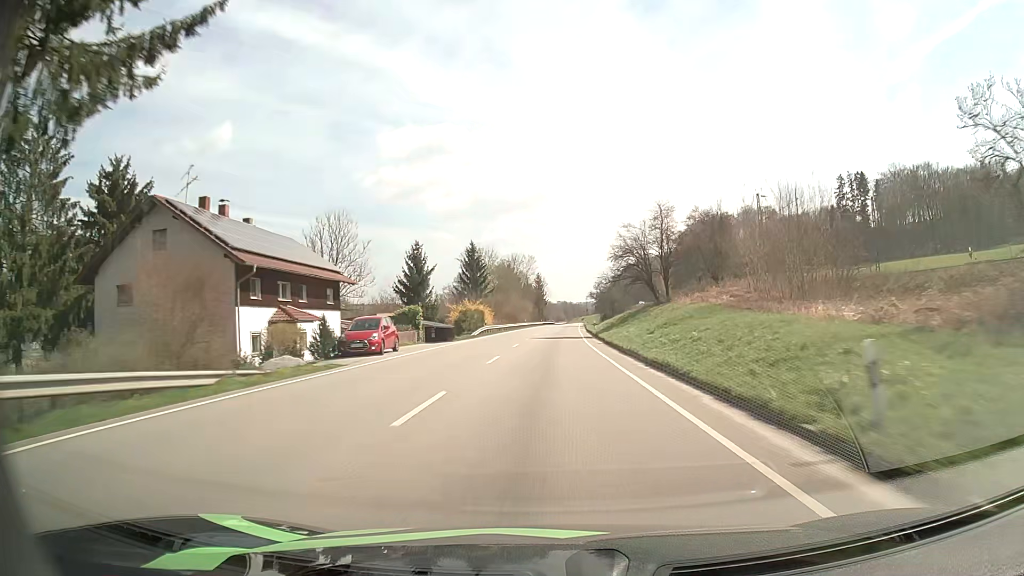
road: primary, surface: asphalt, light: Day
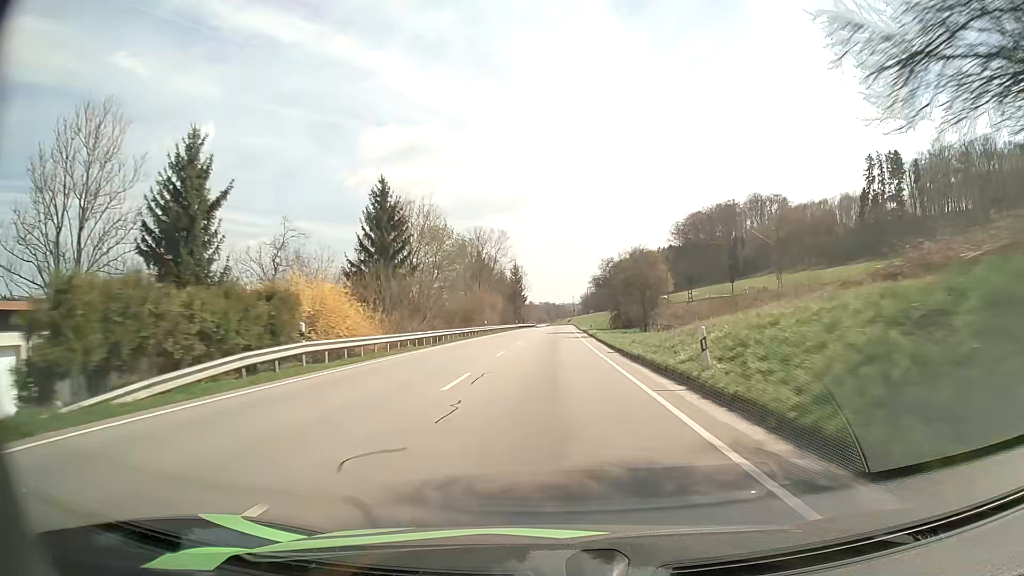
(+0.5, +44.6) m; +2°
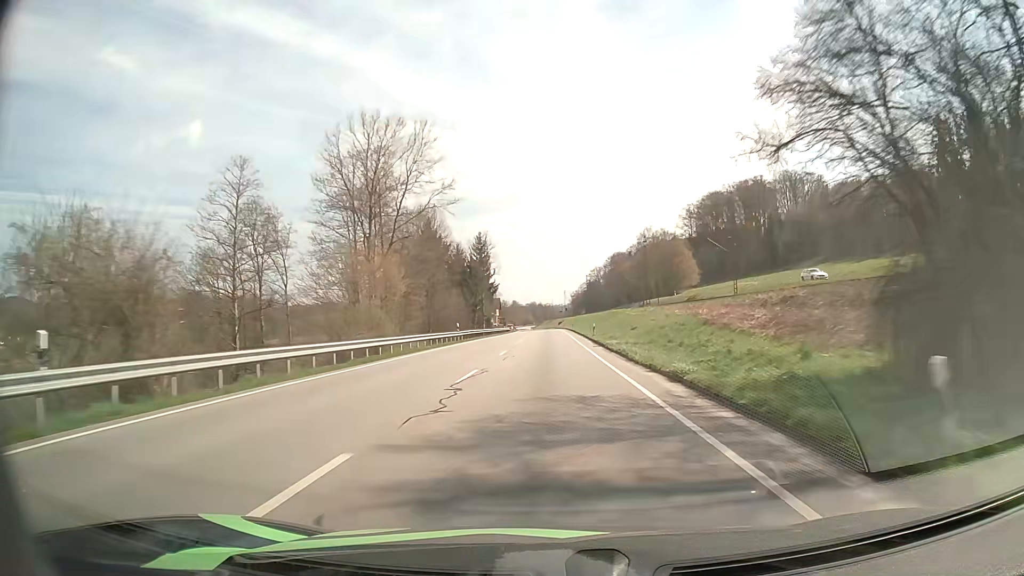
(+0.7, +59.2) m; +1°
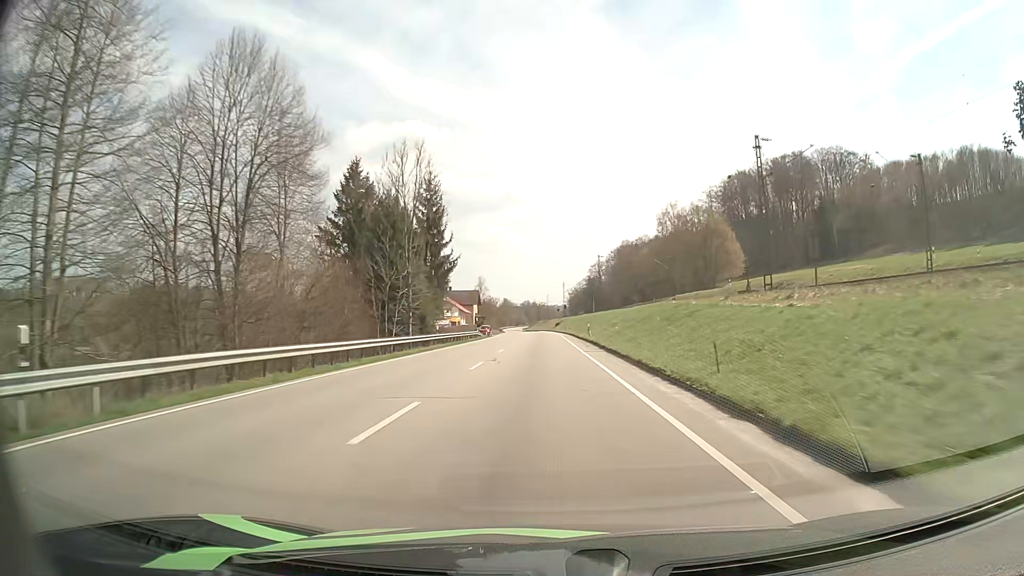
(+0.3, +44.5) m; 0°
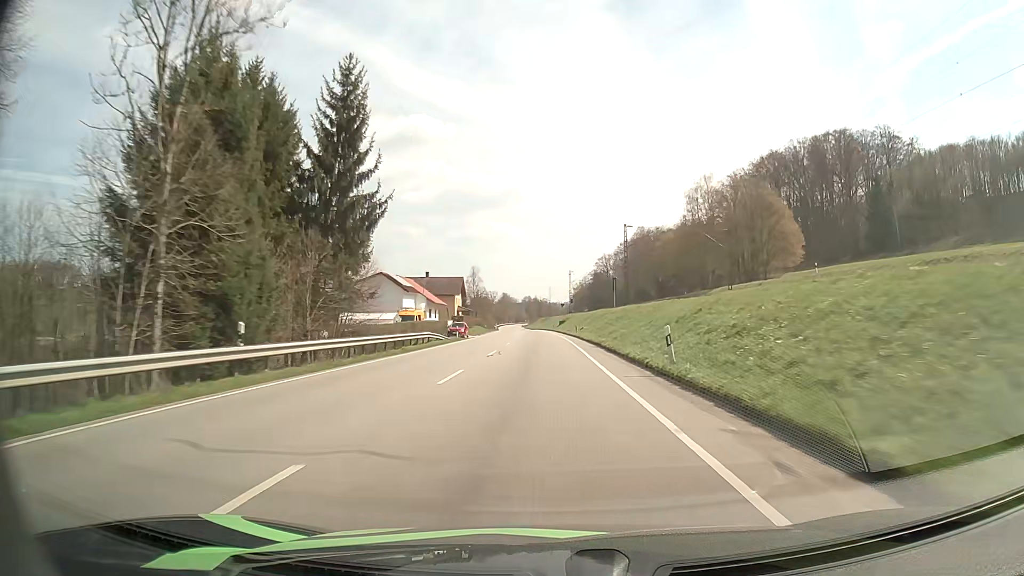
(0.0, +29.8) m; 0°
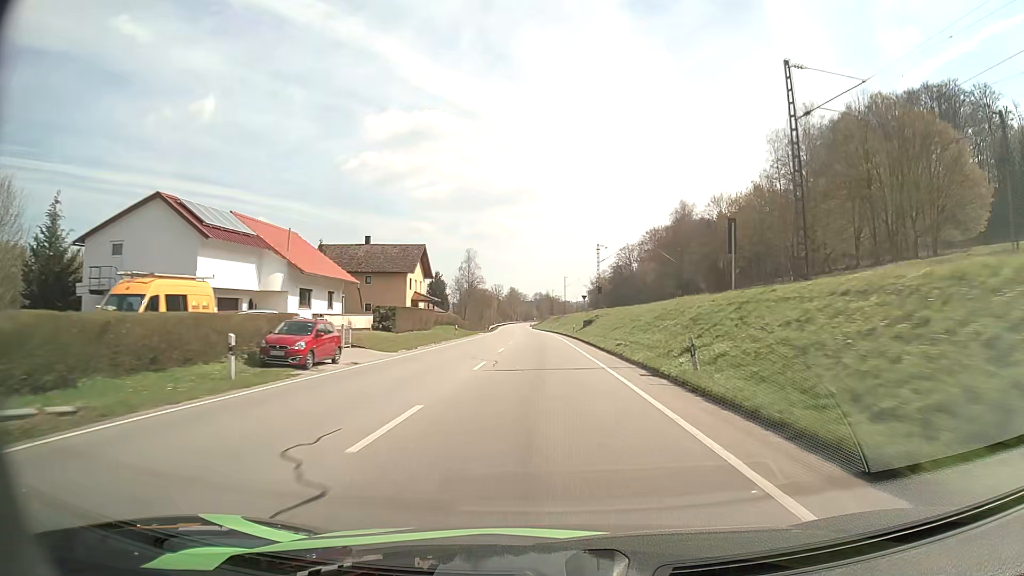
(-0.3, +44.4) m; -1°
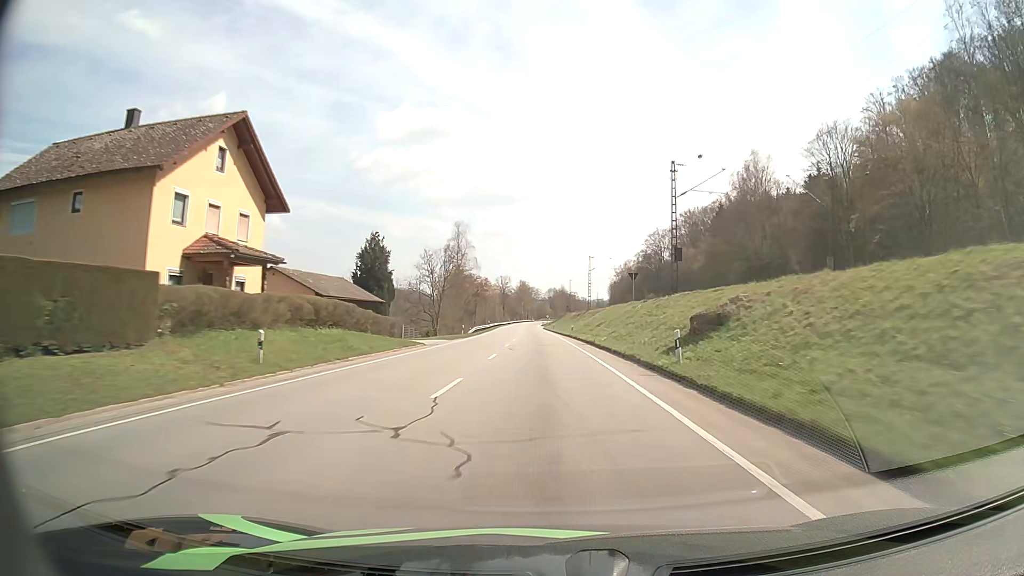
(-0.4, +44.2) m; -1°
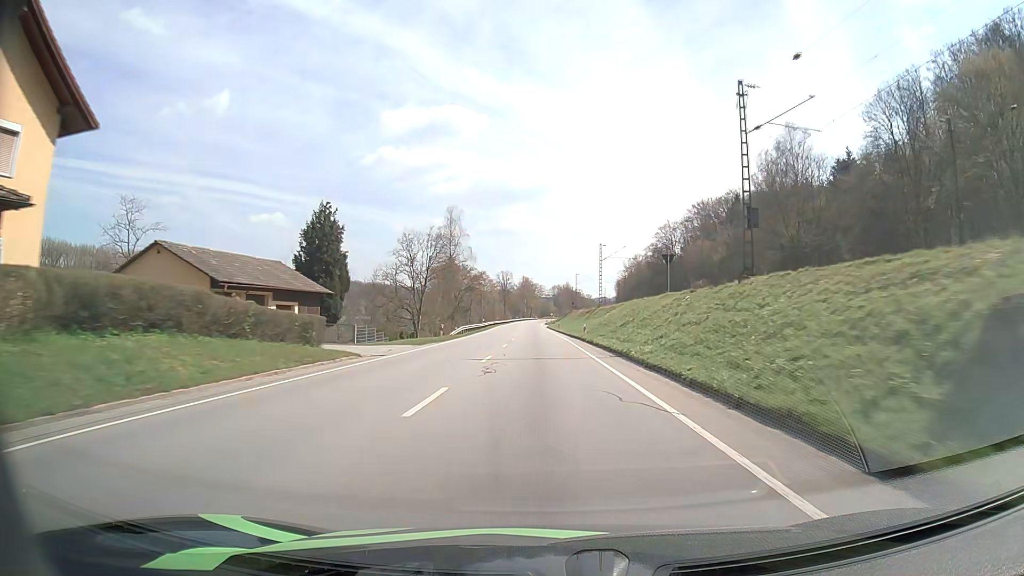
(0.0, +14.6) m; 0°
(0, +10) (0, +20) (0, +30) (0, +40) (0, +50) (-1, +60) (-1, +70) (-1, +80) (-1, +90) (-1, +100) m
